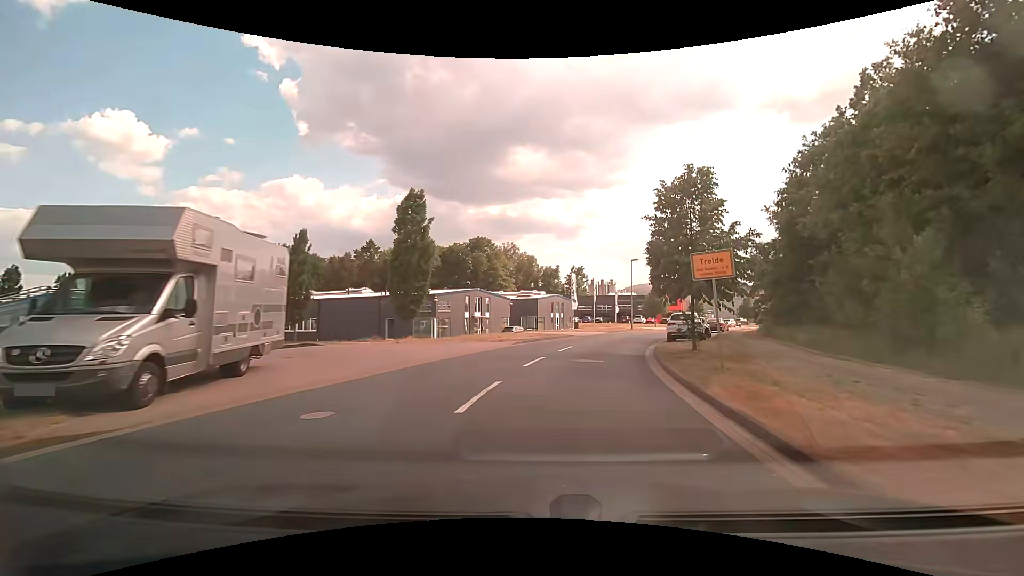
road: residential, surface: asphalt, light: Day
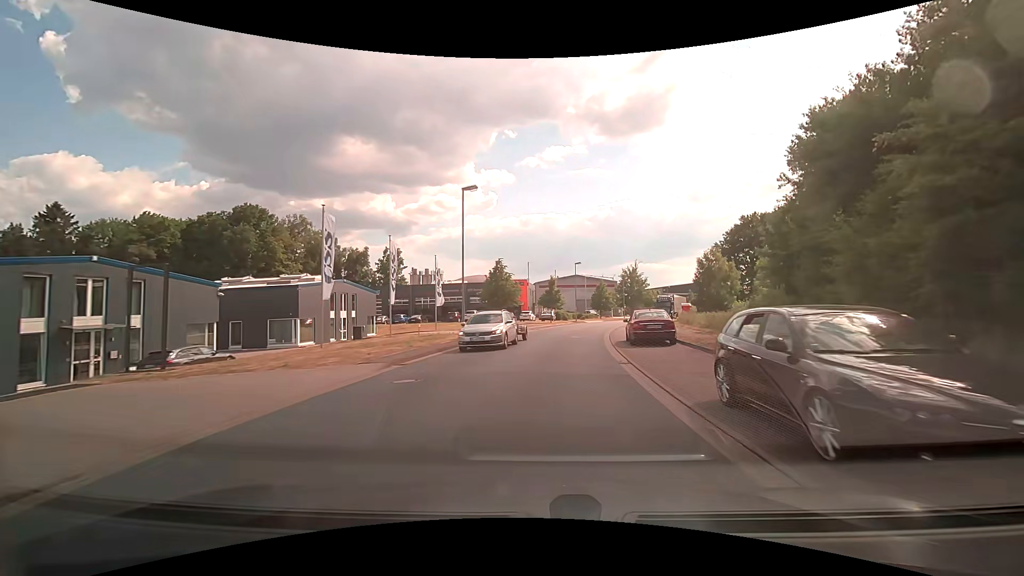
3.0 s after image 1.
(+5.2, +30.9) m; +19°
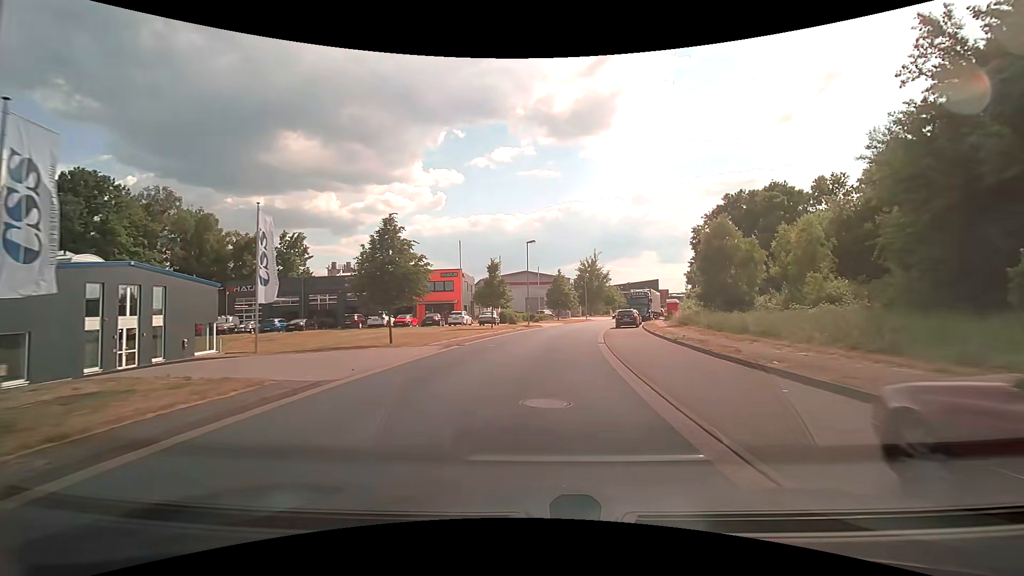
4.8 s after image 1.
(+1.2, +20.2) m; +6°
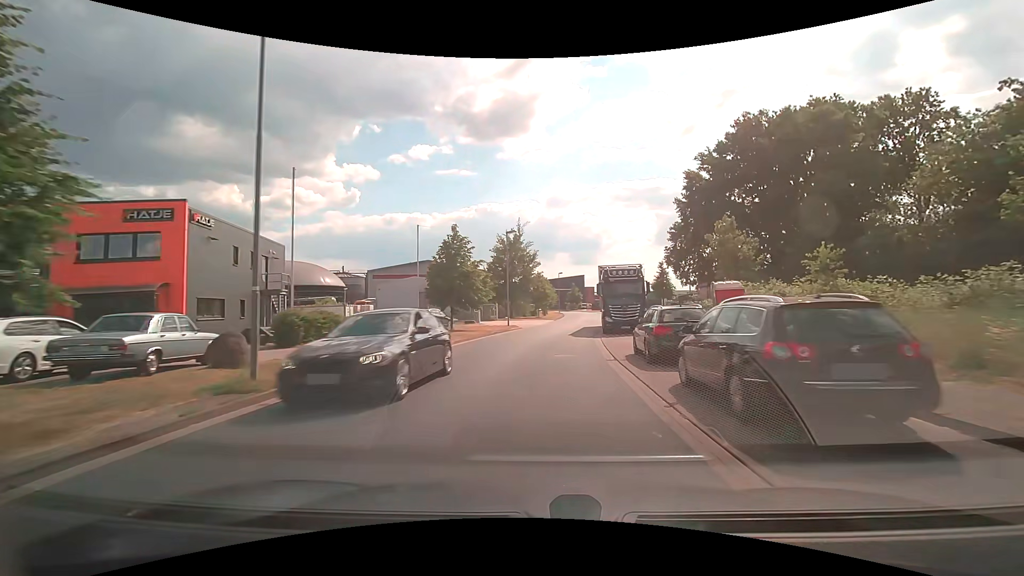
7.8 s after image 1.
(+3.0, +35.0) m; +10°
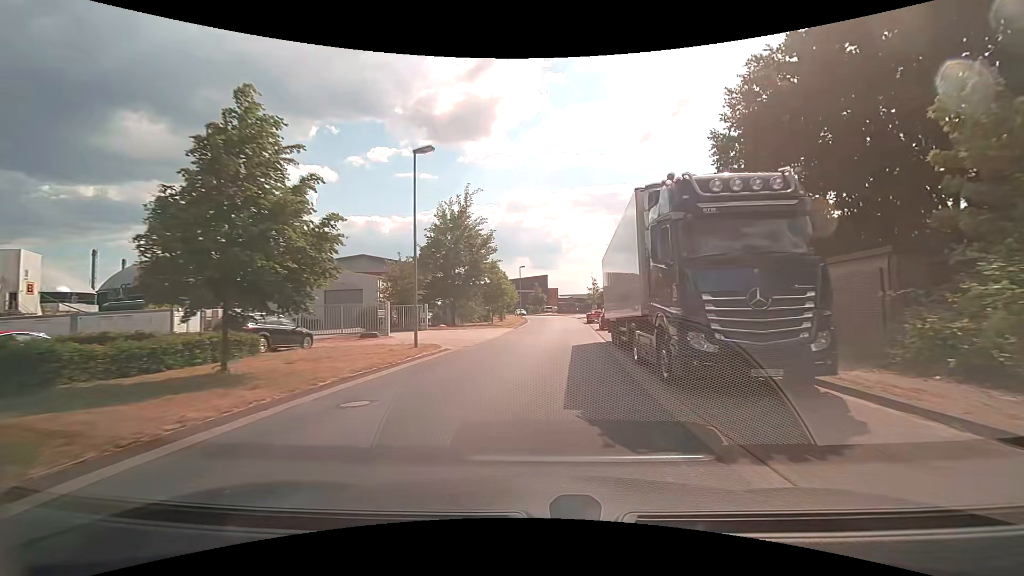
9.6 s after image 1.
(+0.8, +20.6) m; +4°
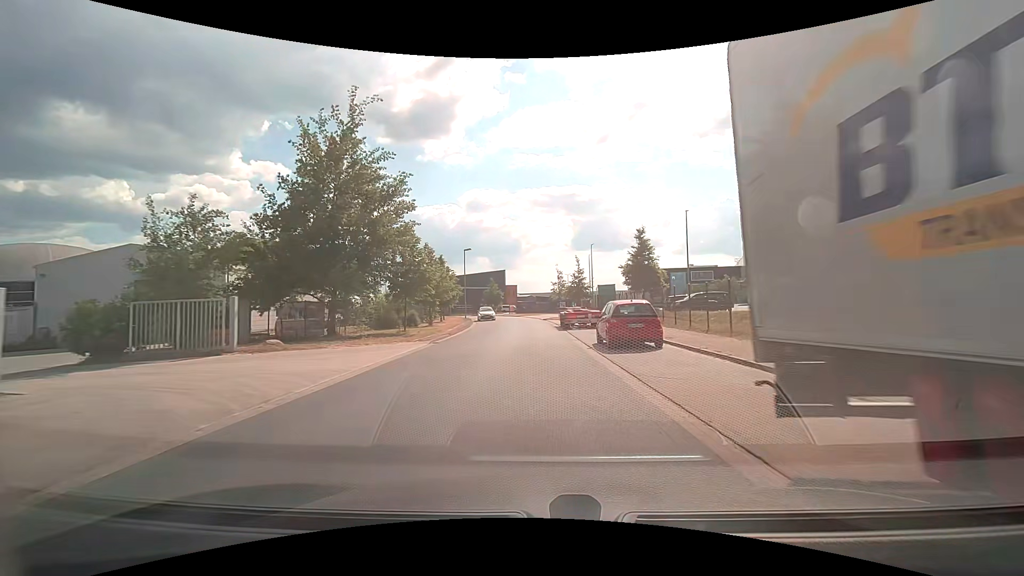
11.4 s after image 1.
(+1.1, +20.2) m; +5°
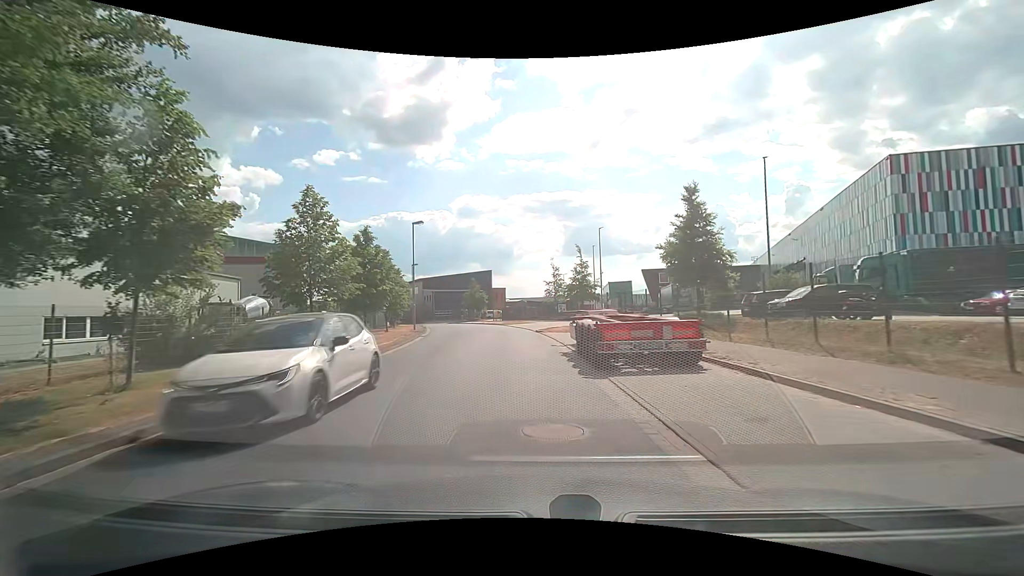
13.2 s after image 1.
(+0.3, +19.7) m; +1°
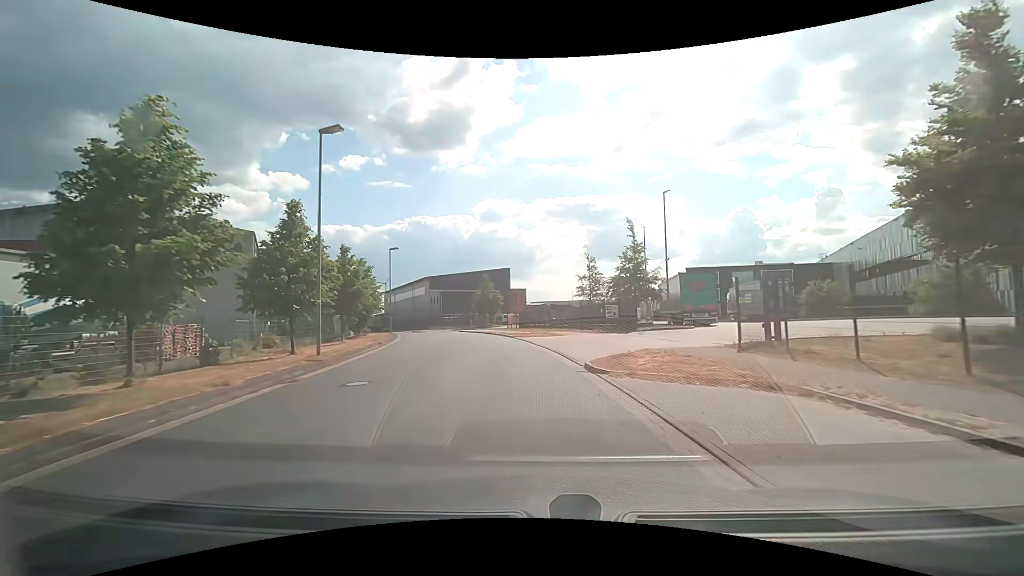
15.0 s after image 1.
(-0.6, +19.0) m; -3°
(0, +10) (-1, +20) (-2, +30) (-4, +40) (-7, +49) (-10, +59) (-14, +68) (-18, +77) (-23, +86) (-27, +95) m
